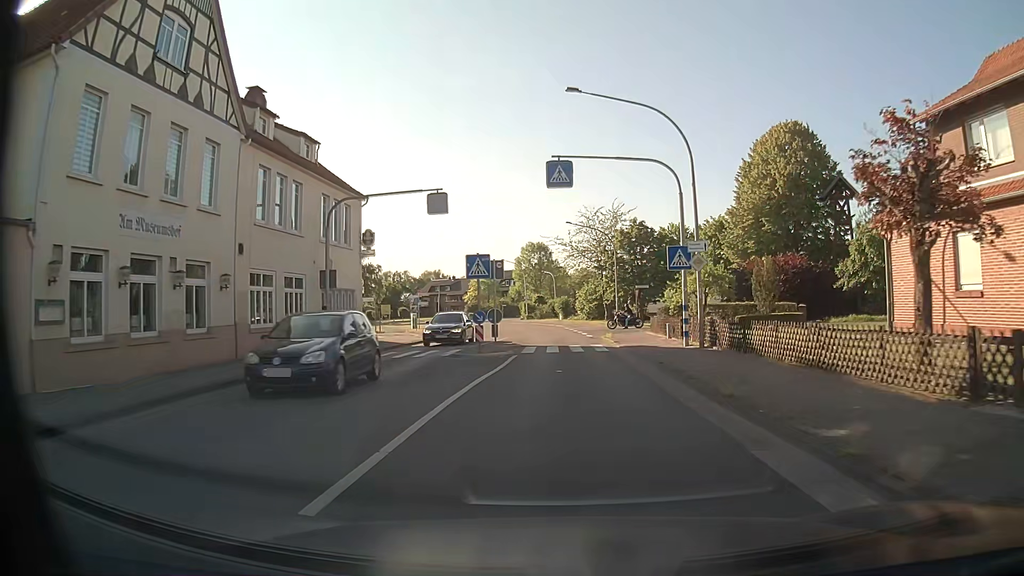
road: tertiary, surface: asphalt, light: Day
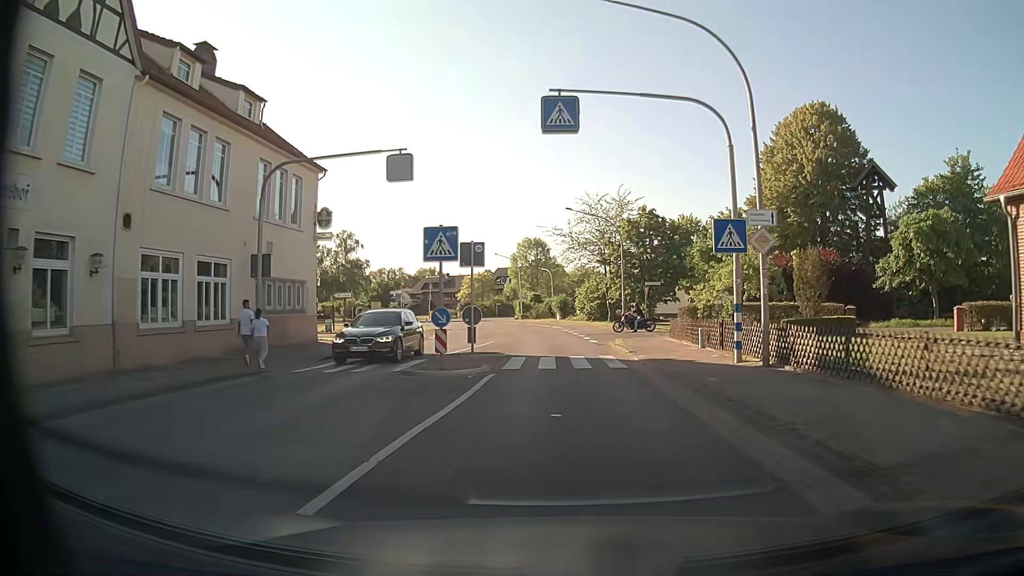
(0.0, +6.4) m; 0°
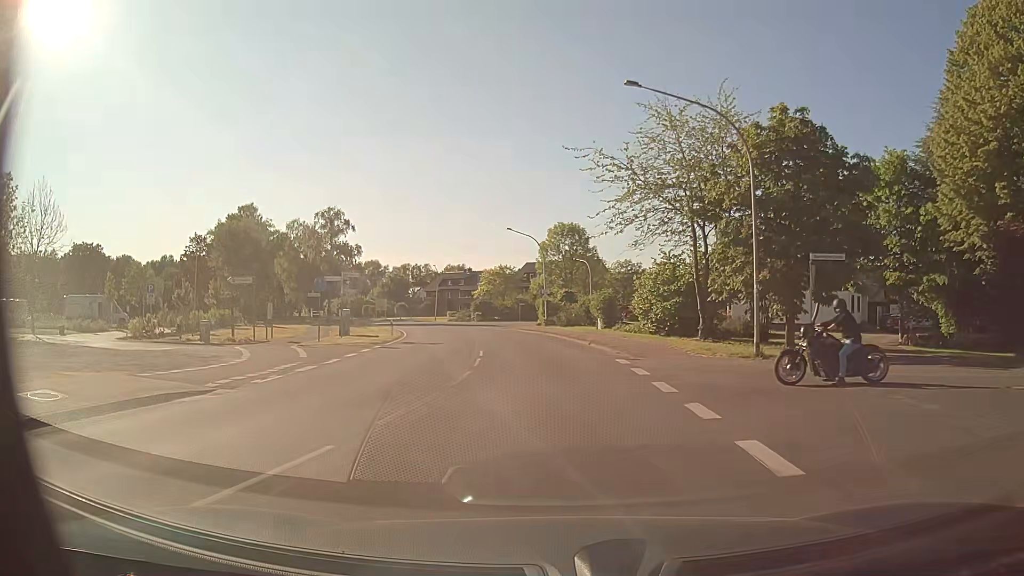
(0.0, +24.6) m; -3°
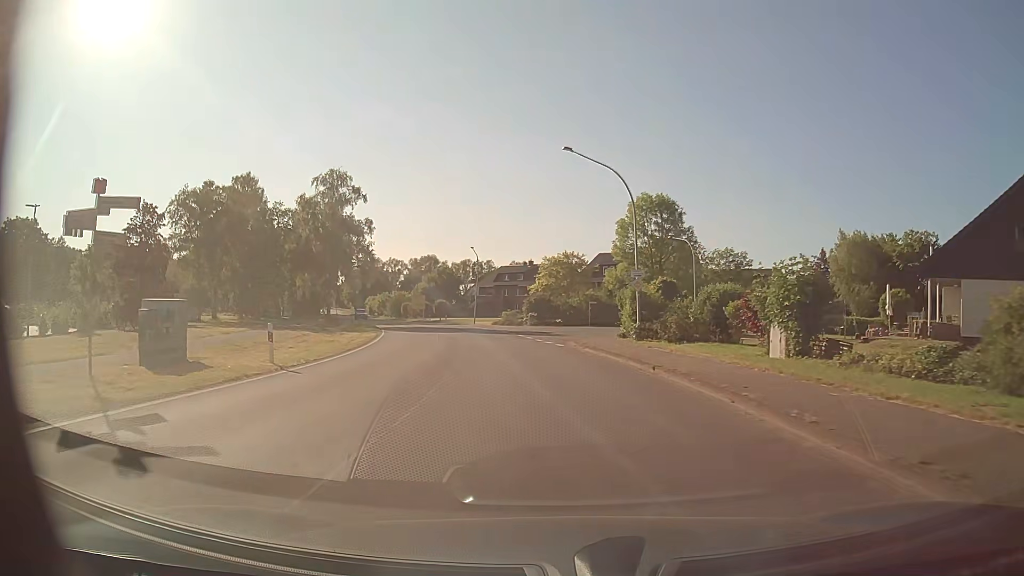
(-1.1, +25.9) m; -6°
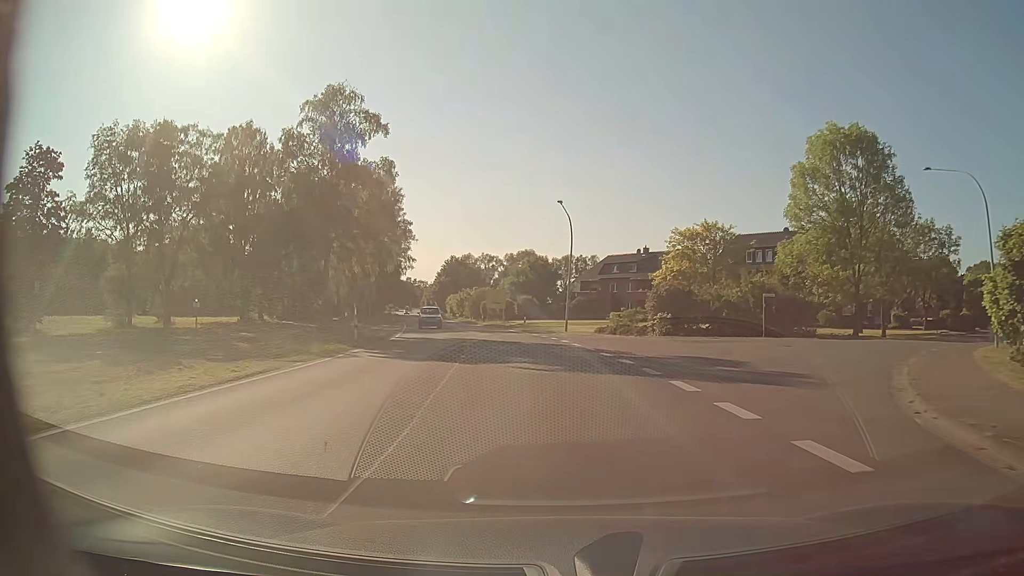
(-2.2, +28.4) m; -9°
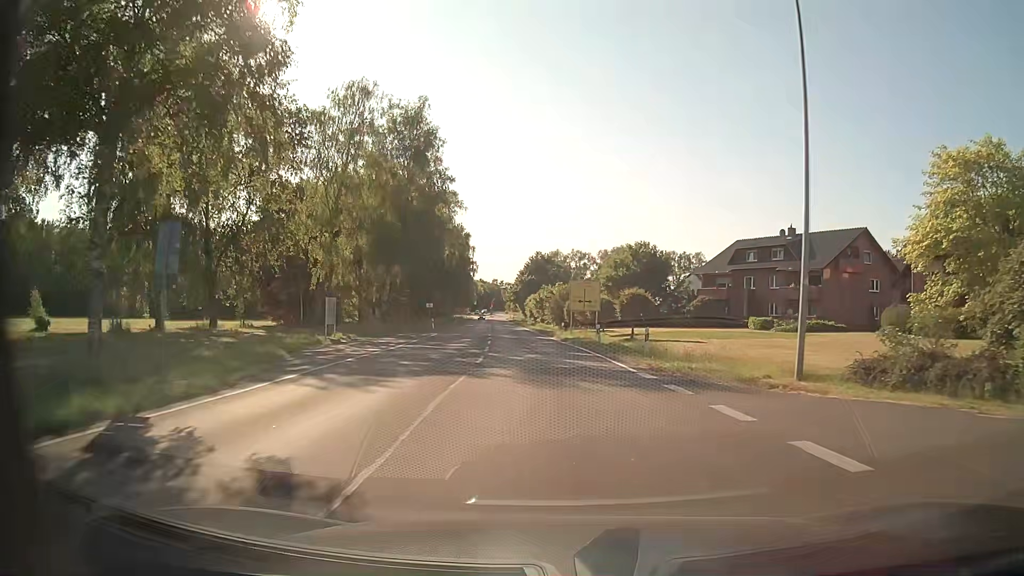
(-2.3, +29.8) m; -8°
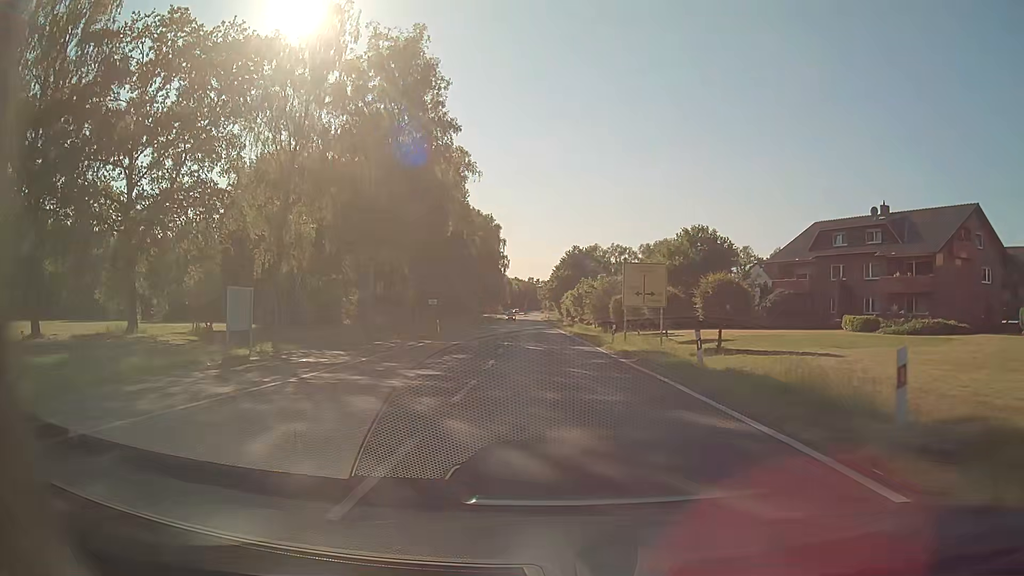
(-0.5, +15.2) m; -3°
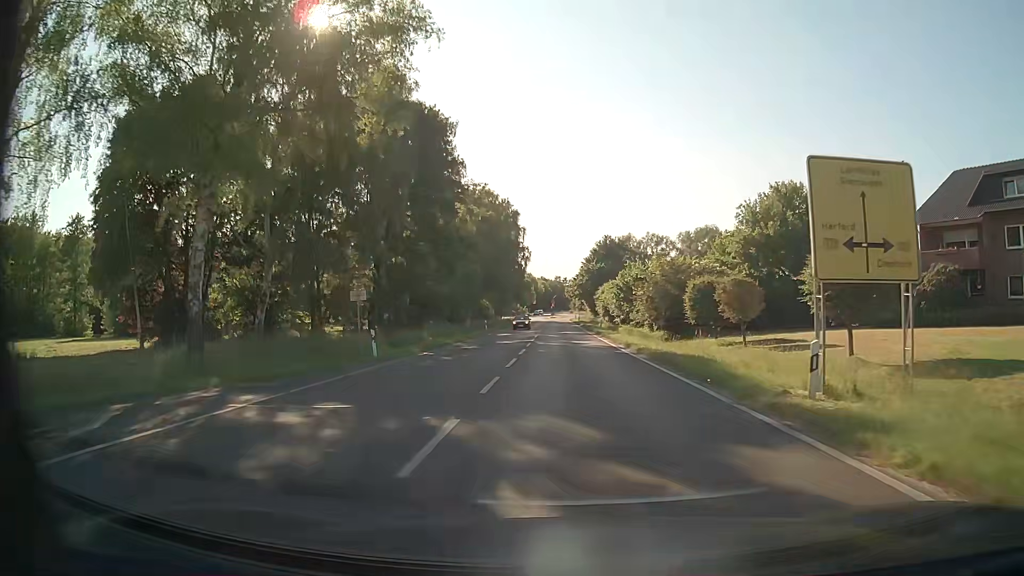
(-0.5, +23.3) m; -2°
(0, +10) (0, +20) (0, +30) (0, +40) (0, +50) (0, +60) (0, +70) (0, +80) (0, +90) (0, +100) m
